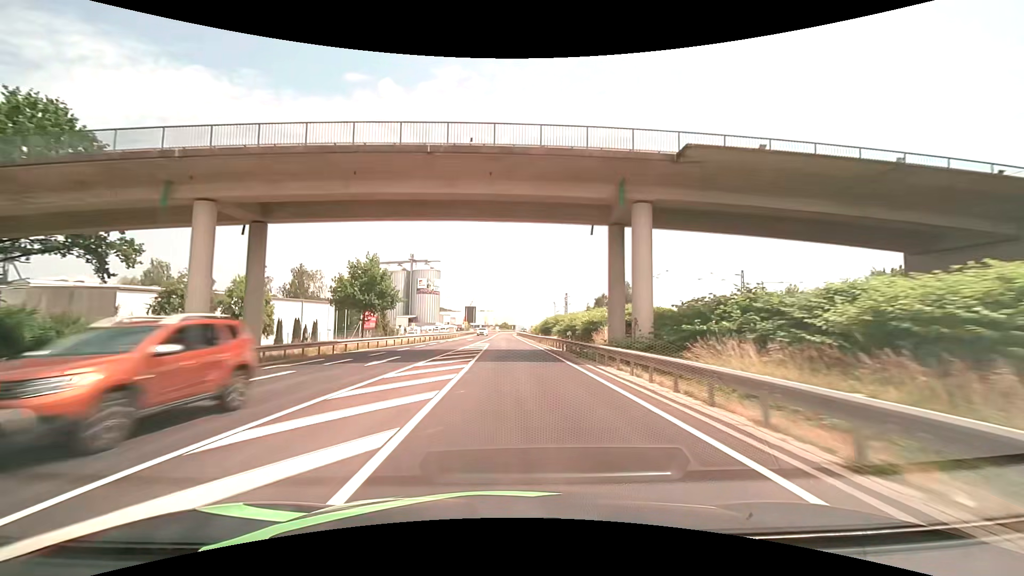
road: primary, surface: asphalt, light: Day
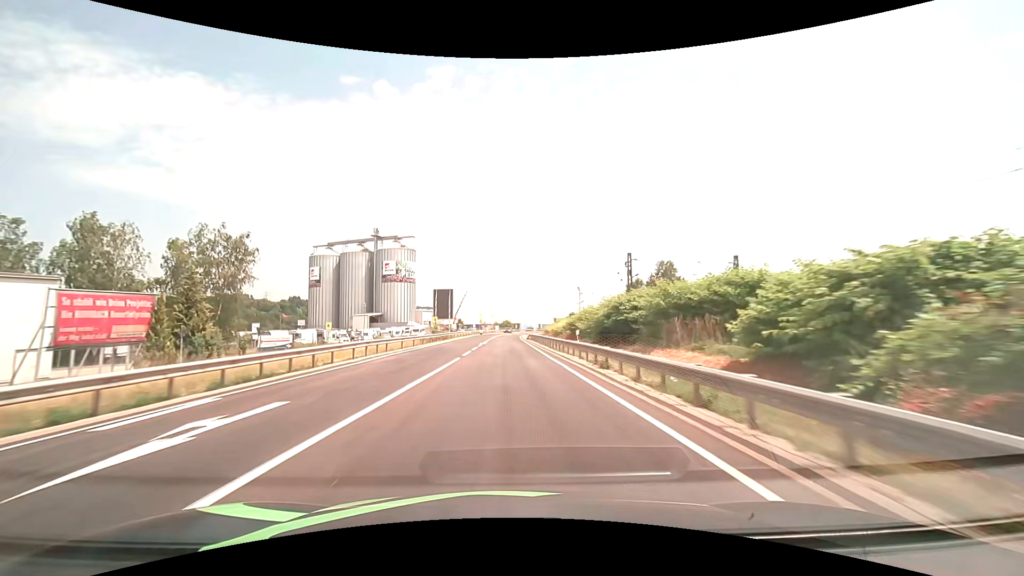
(+0.1, +54.5) m; 0°
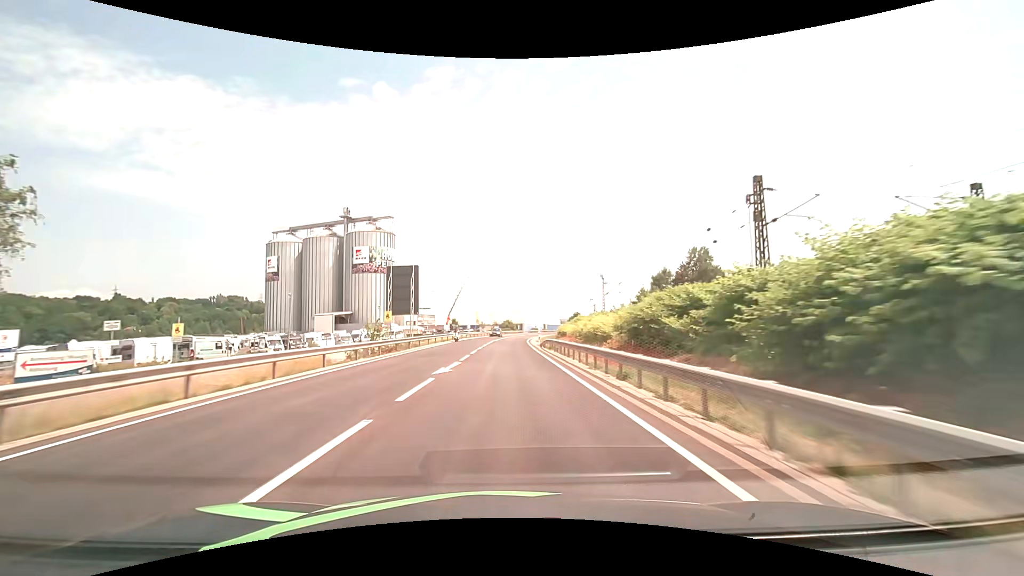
(0.0, +27.0) m; 0°
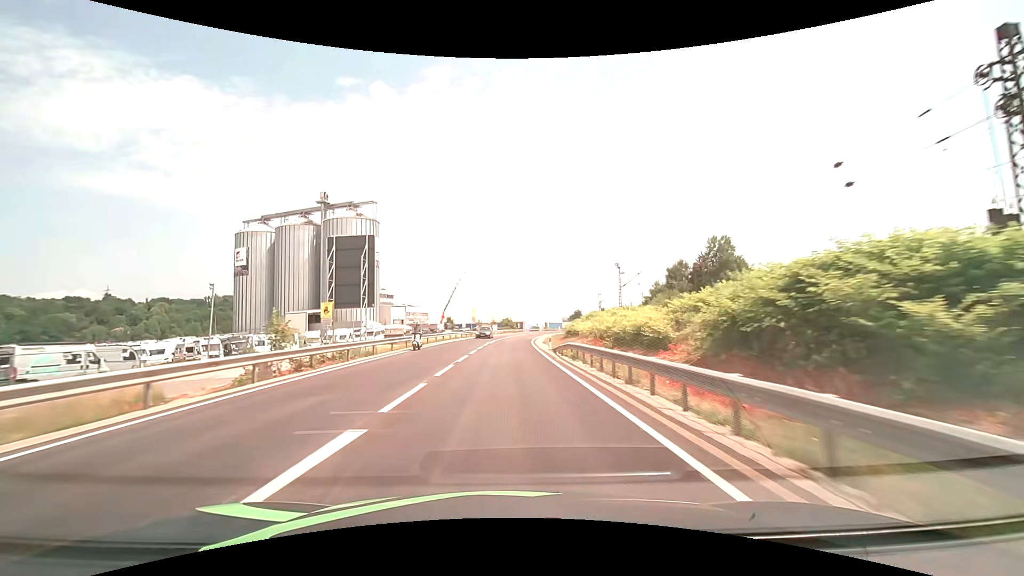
(0.0, +13.3) m; 0°
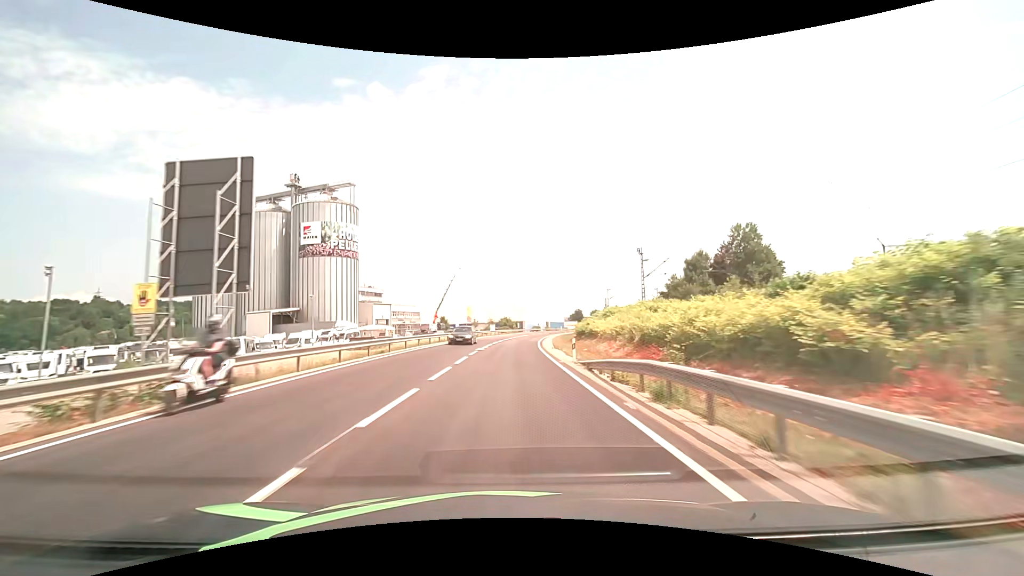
(0.0, +13.2) m; 0°
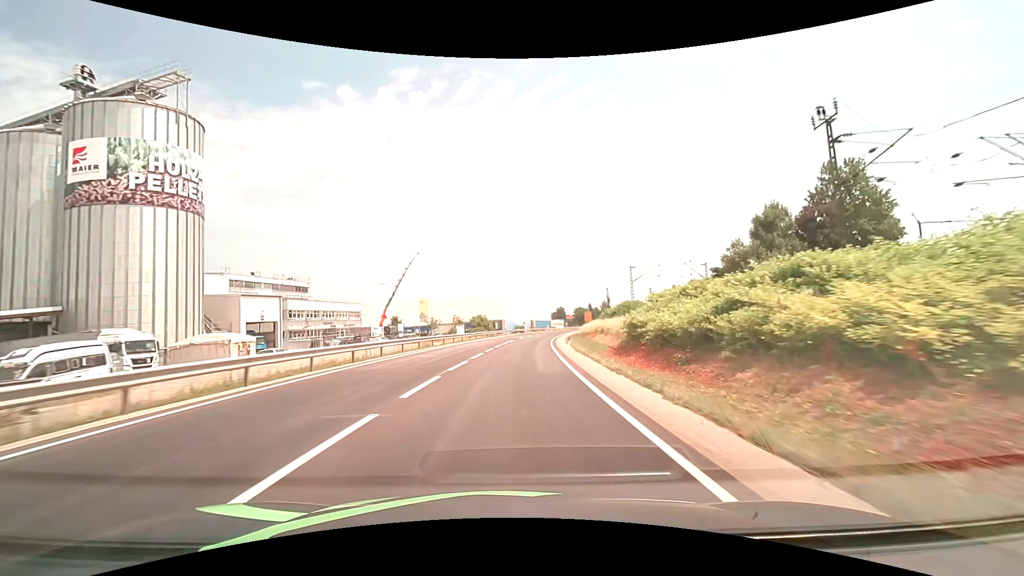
(+0.7, +39.1) m; +3°
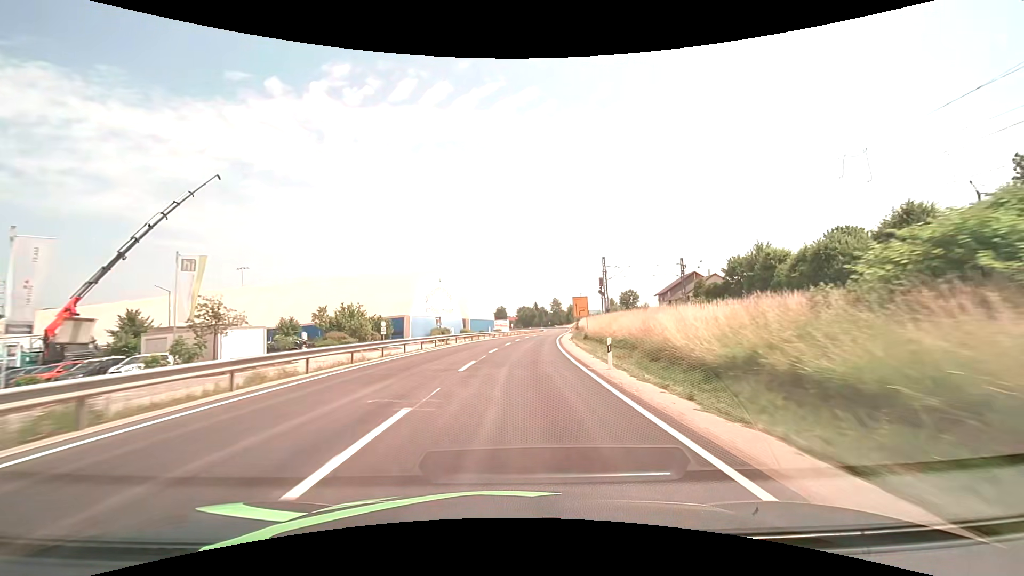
(+3.8, +64.6) m; +7°
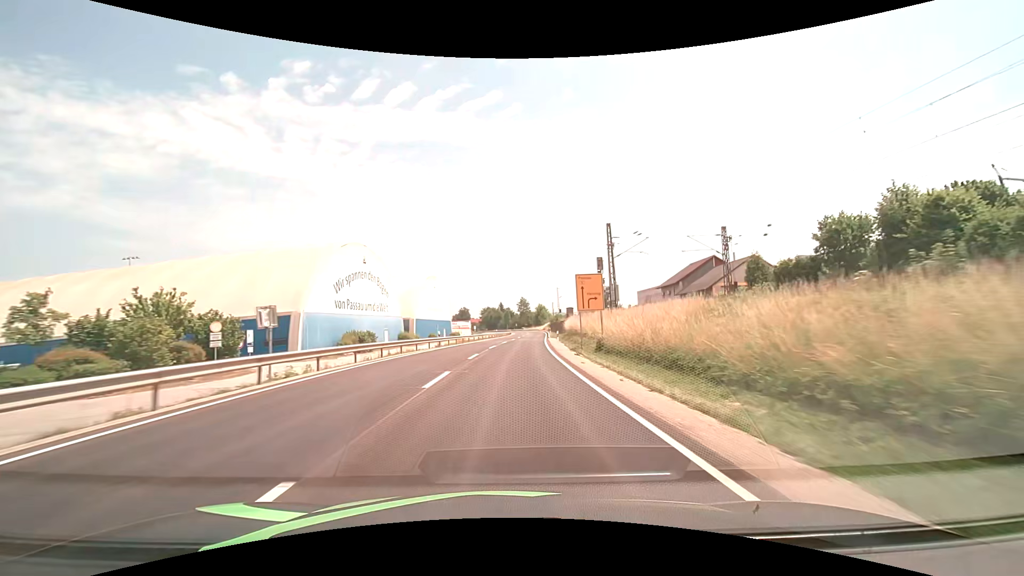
(+0.9, +25.7) m; +4°
(0, +10) (0, +20) (+1, +30) (+2, +40) (+2, +50) (+3, +60) (+4, +70) (+4, +80) (+5, +90) (+6, +100) m
